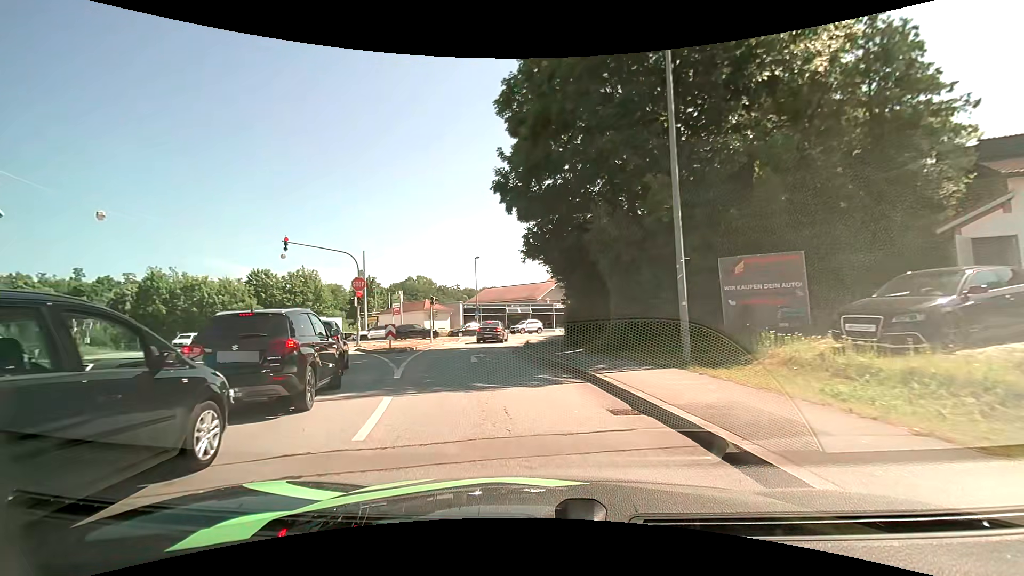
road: tertiary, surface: asphalt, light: Day
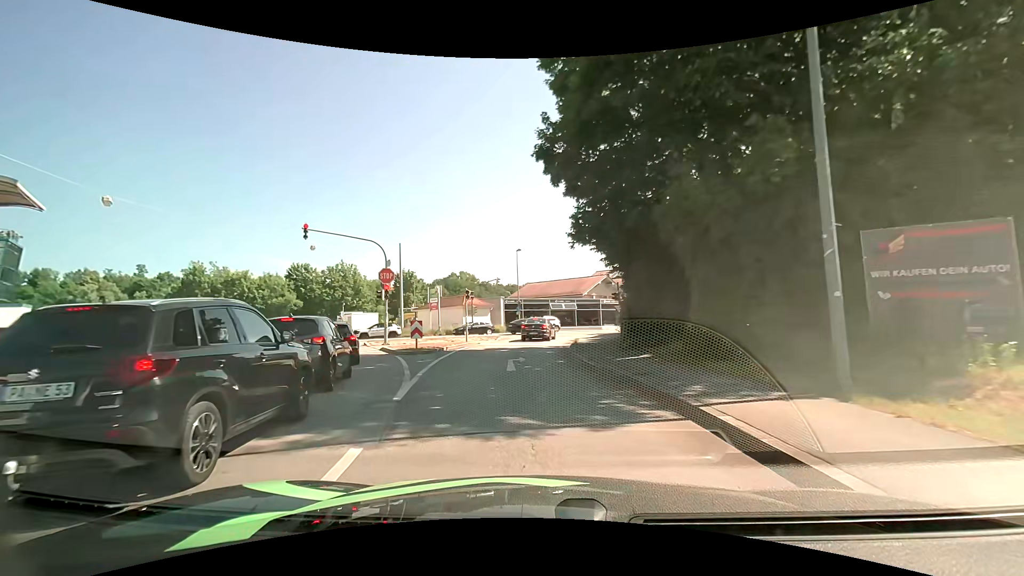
(-0.2, +3.7) m; -5°
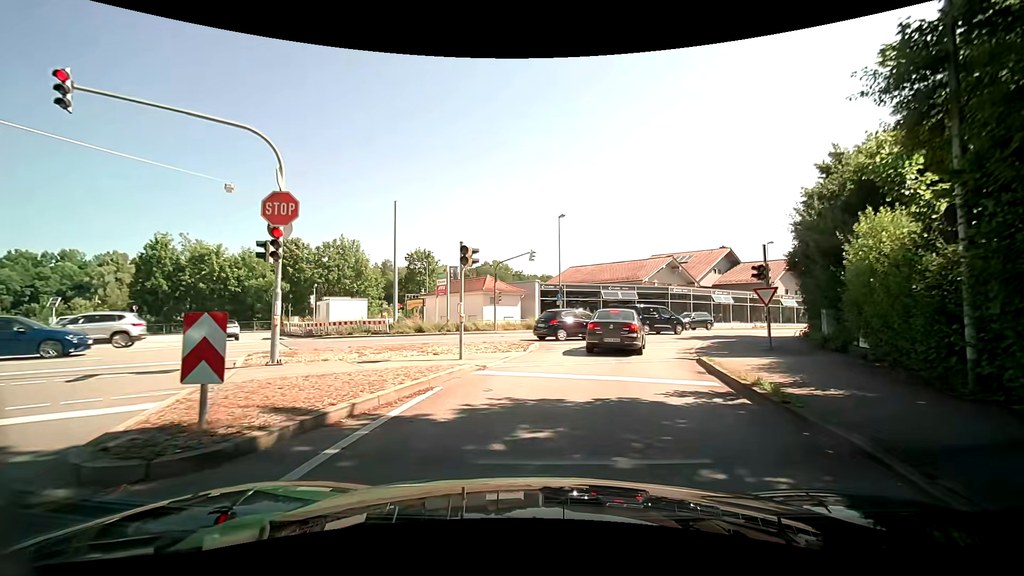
(-1.2, +16.0) m; -5°
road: tertiary_link
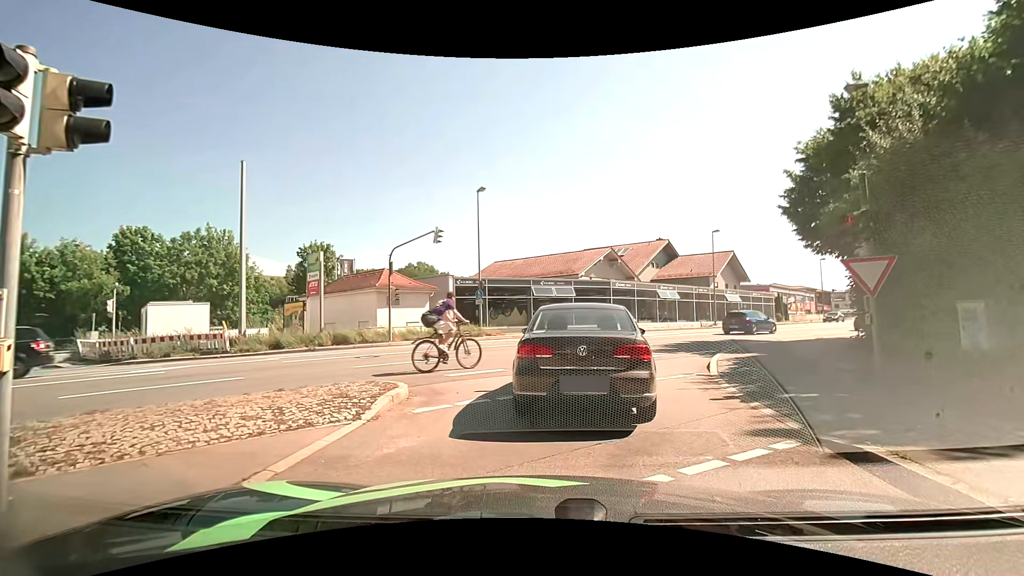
(+0.7, +9.8) m; +11°
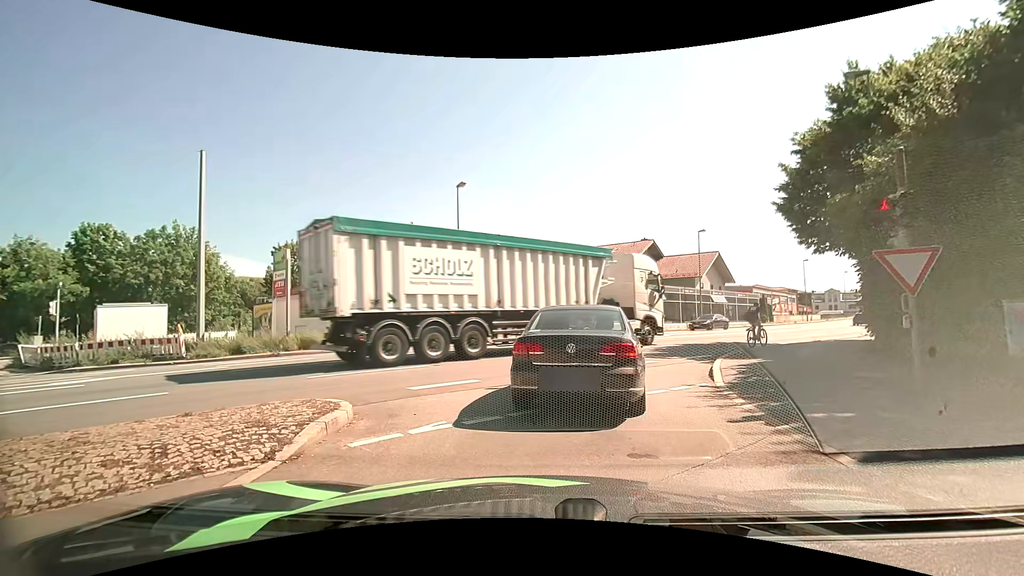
(0.0, +1.5) m; 0°
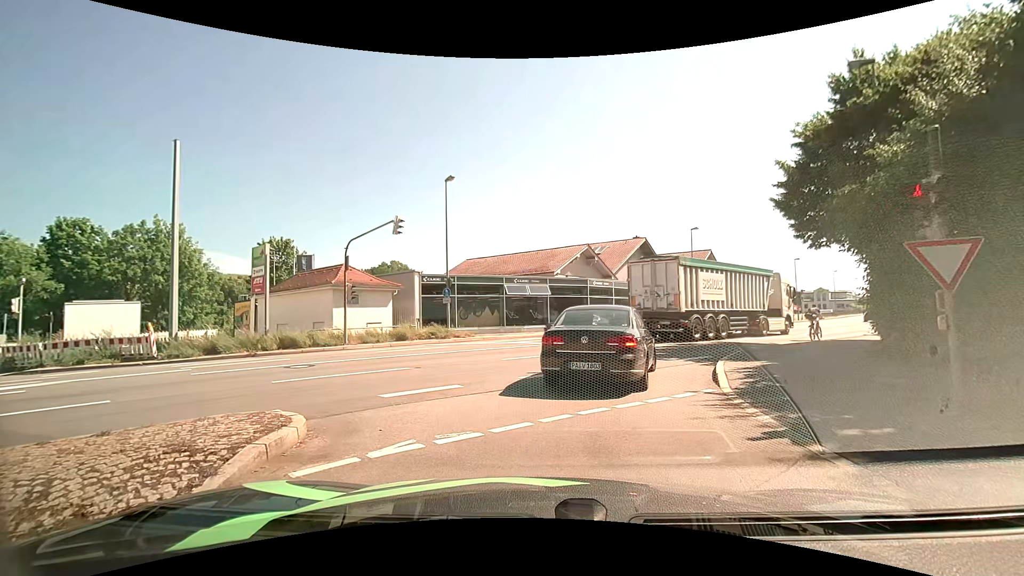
(0.0, +1.0) m; 0°
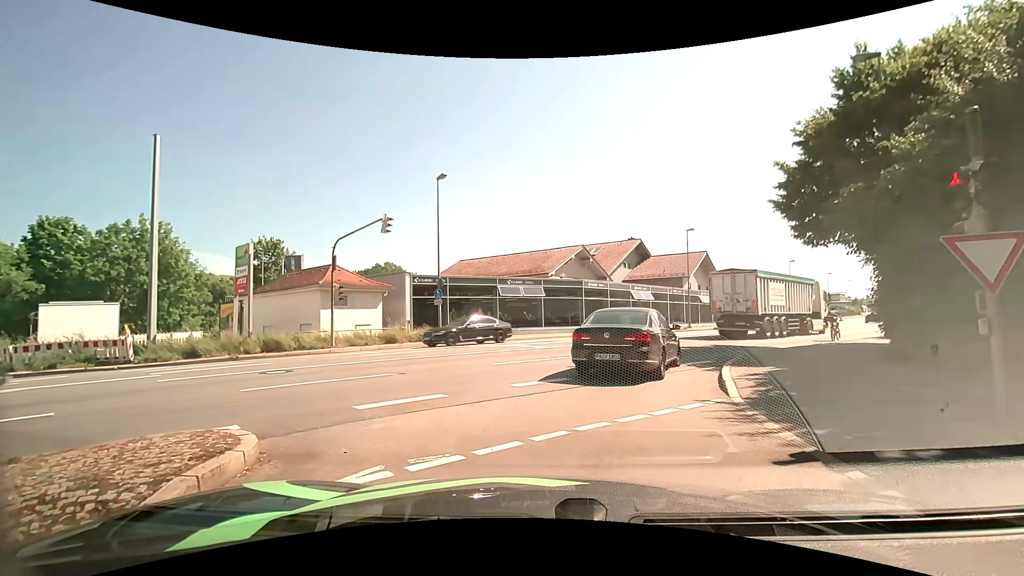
(0.0, +0.8) m; 0°
